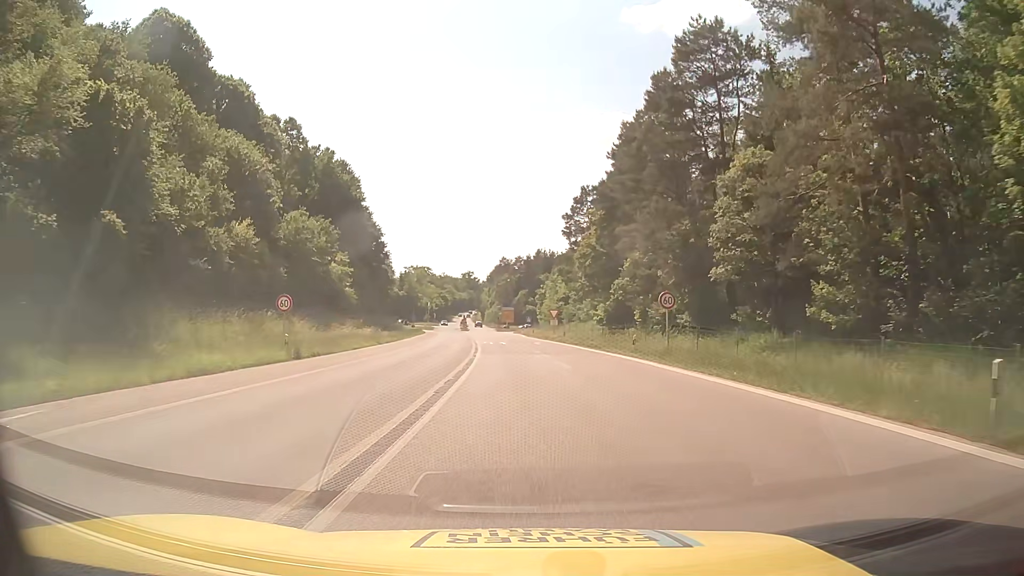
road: motorway_link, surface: asphalt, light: Day
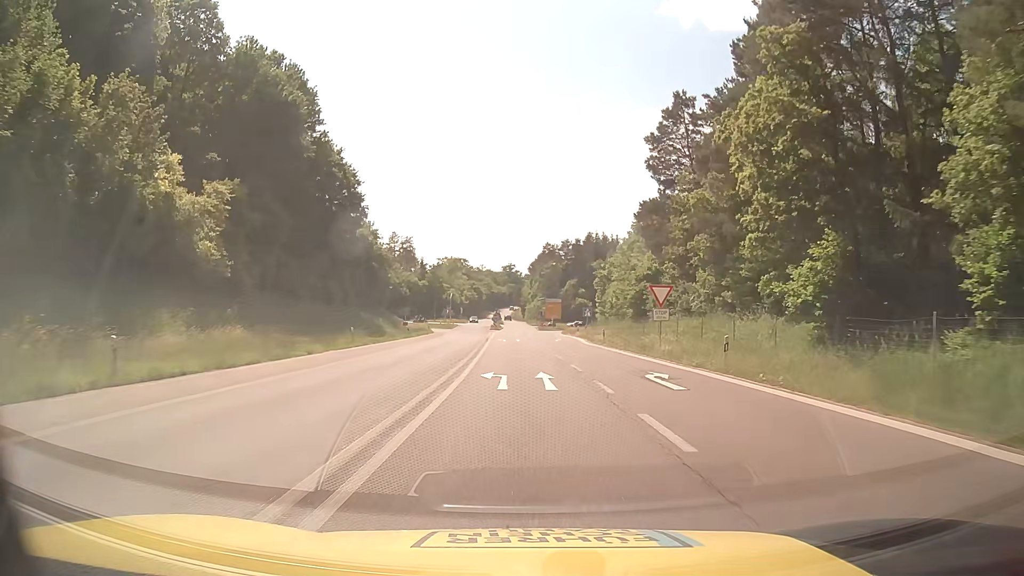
(-1.4, +38.7) m; -3°
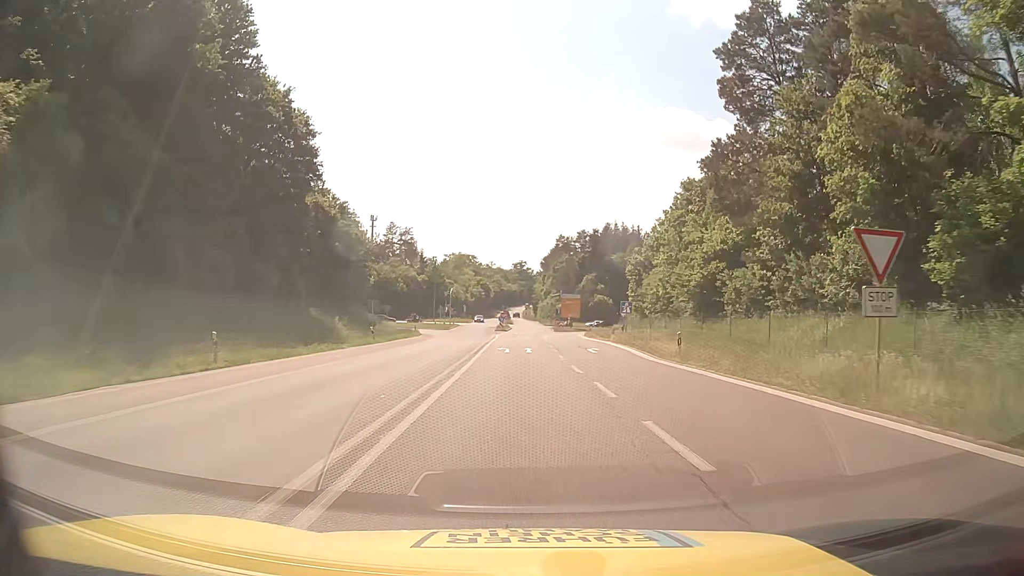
(-0.4, +19.0) m; -2°
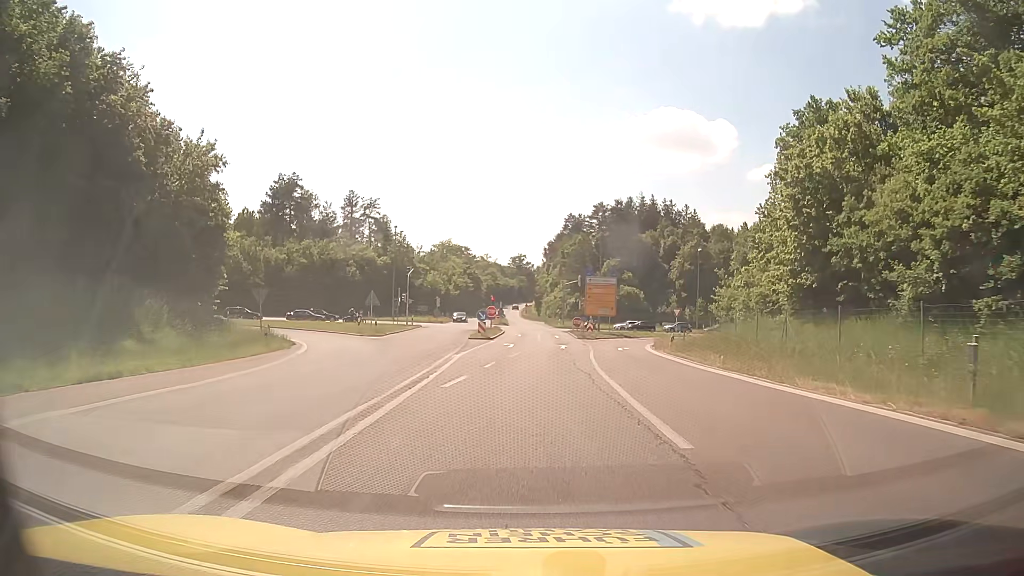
(-0.4, +40.9) m; 0°
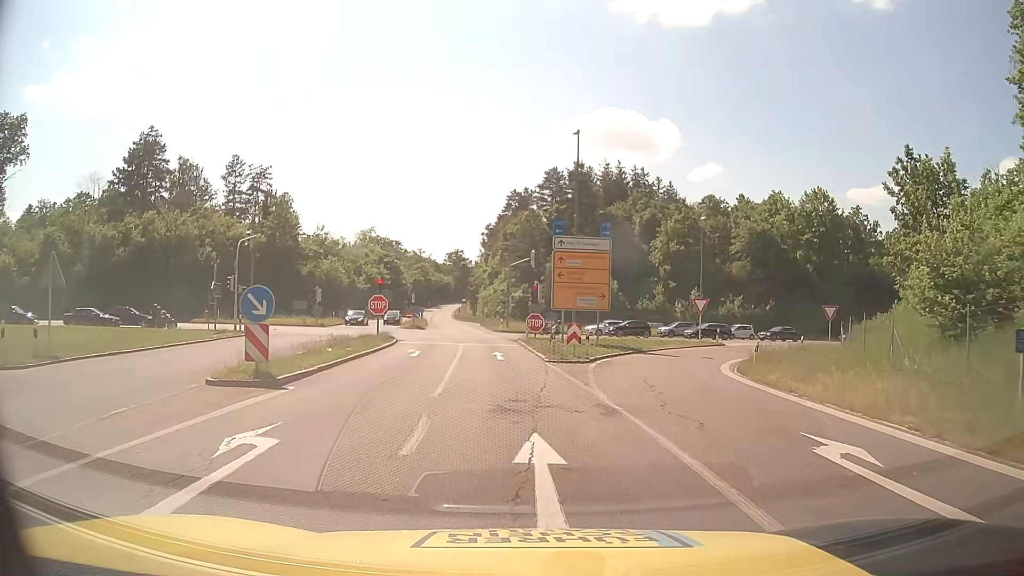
(+1.2, +30.8) m; +5°
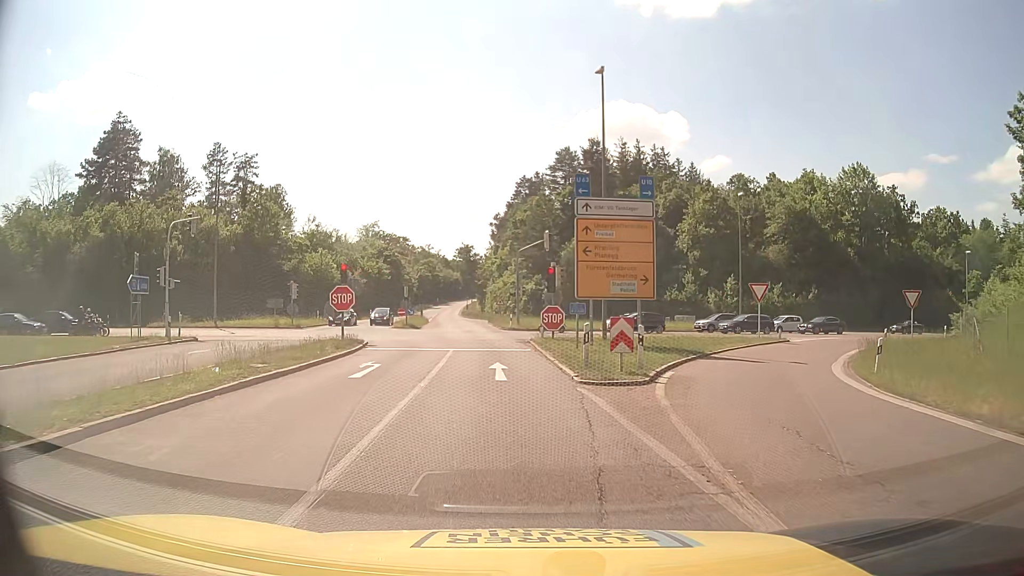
(0.0, +9.4) m; -2°
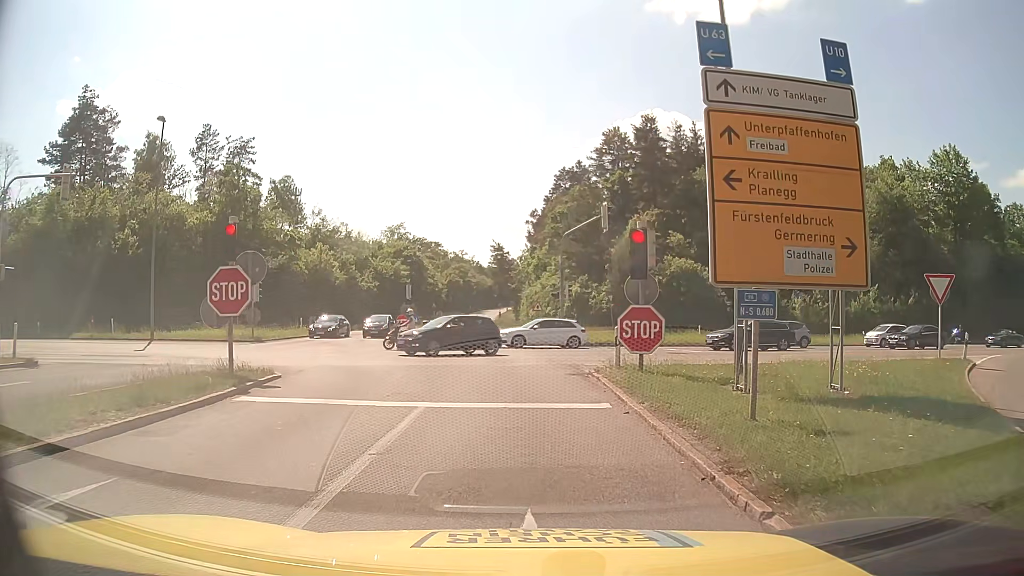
(-0.3, +13.9) m; -3°
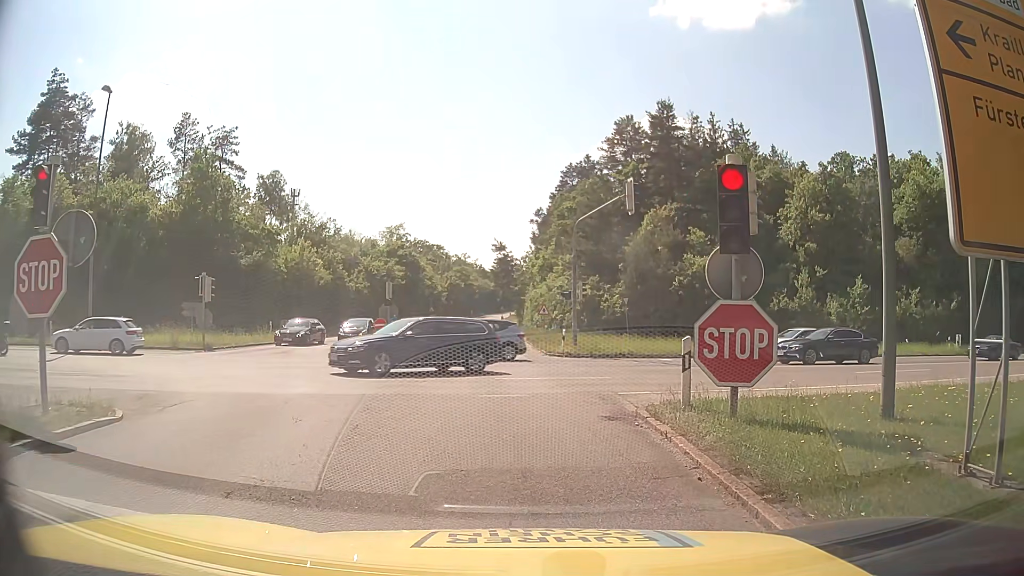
(0.0, +6.3) m; 0°
(0, +10) (-1, +20) (-2, +30) (-3, +40) (-4, +50) (-4, +60) (-5, +70) (-6, +80) (-6, +90) (-7, +100) m
